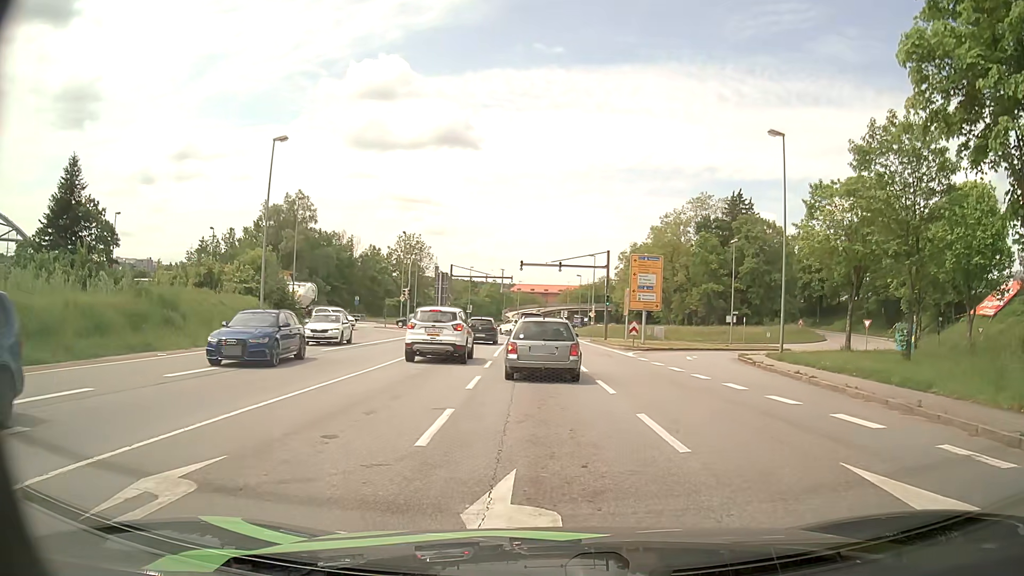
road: primary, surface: asphalt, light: Day
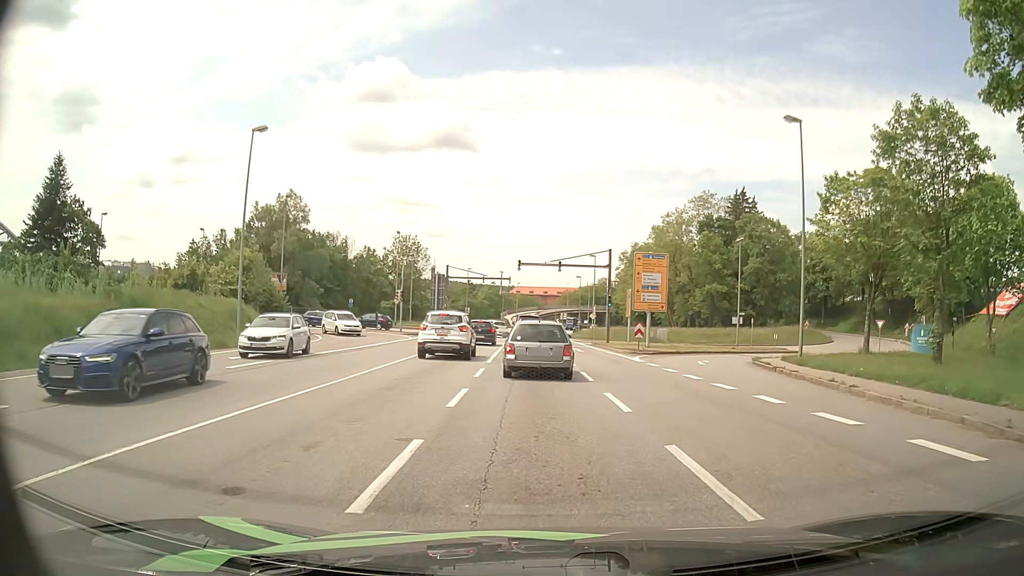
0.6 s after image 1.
(0.0, +2.6) m; 0°
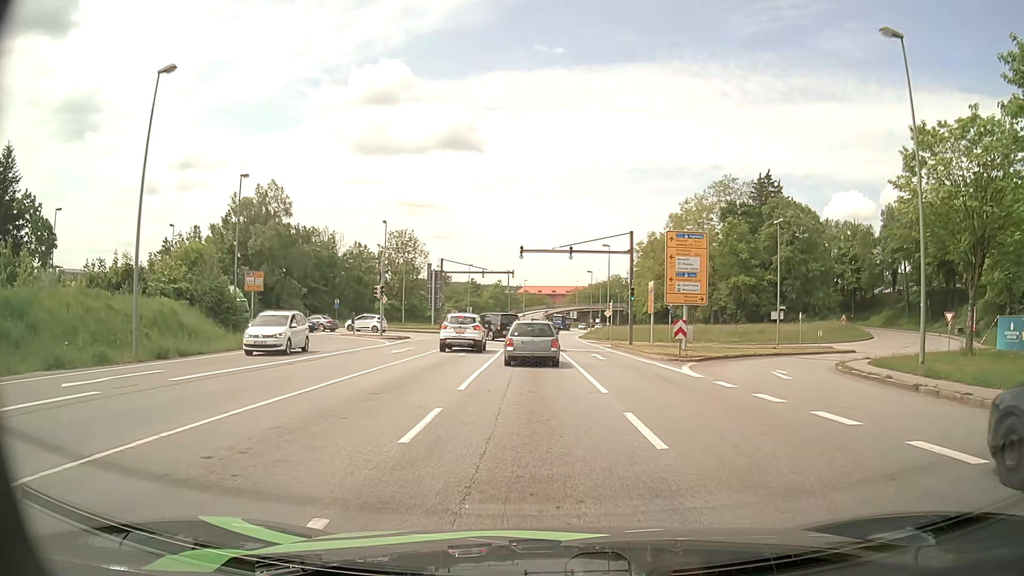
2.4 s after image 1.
(+0.1, +9.4) m; 0°
(0, +10) (0, +20) (-1, +30) (-1, +40) (-3, +50) (-9, +57) (-19, +59) (-29, +59) (-39, +60) (-49, +61) m
